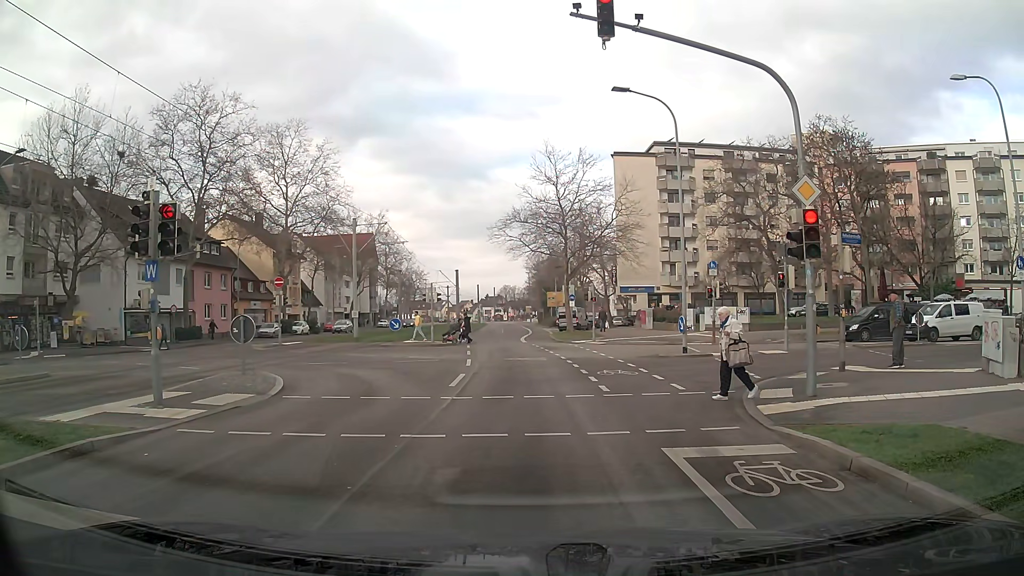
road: tertiary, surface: asphalt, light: Day
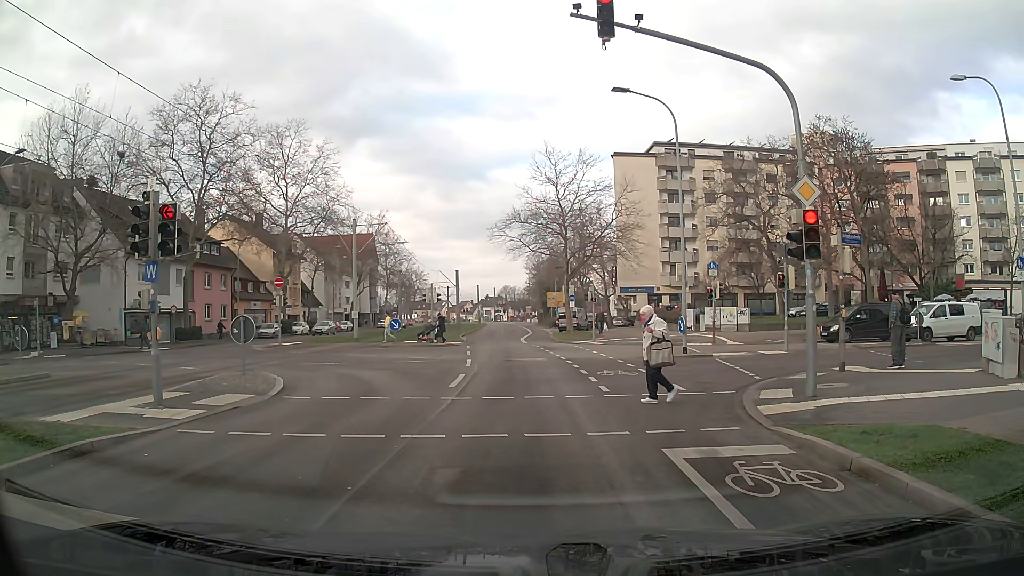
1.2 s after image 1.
(0.0, 0.0) m; 0°
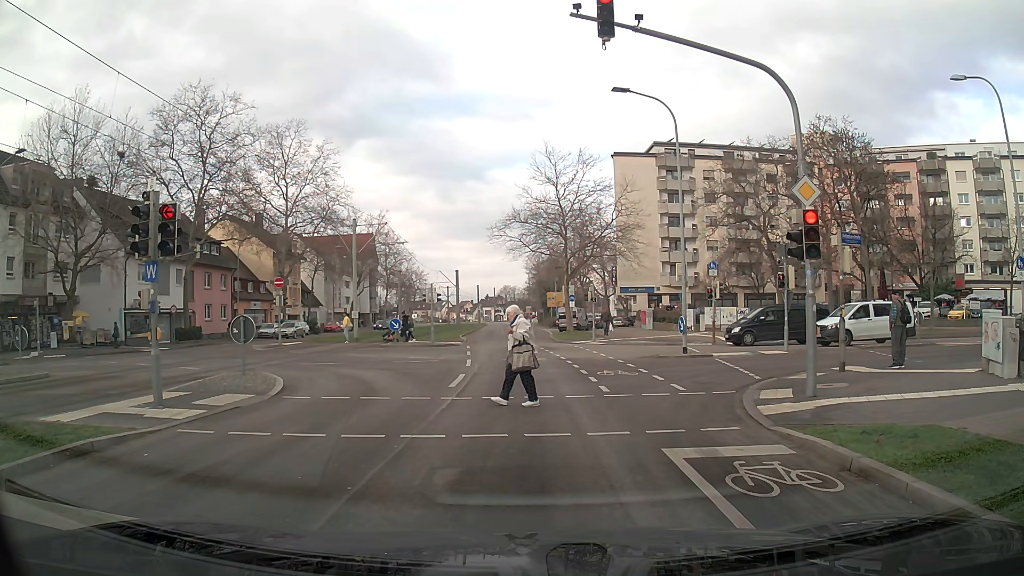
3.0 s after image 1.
(0.0, 0.0) m; 0°
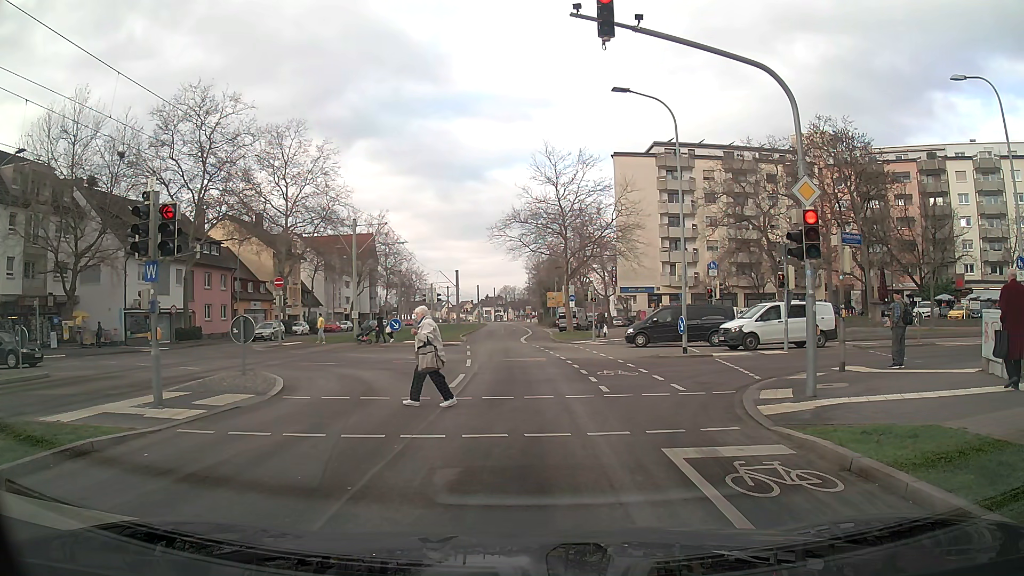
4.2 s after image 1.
(0.0, 0.0) m; 0°
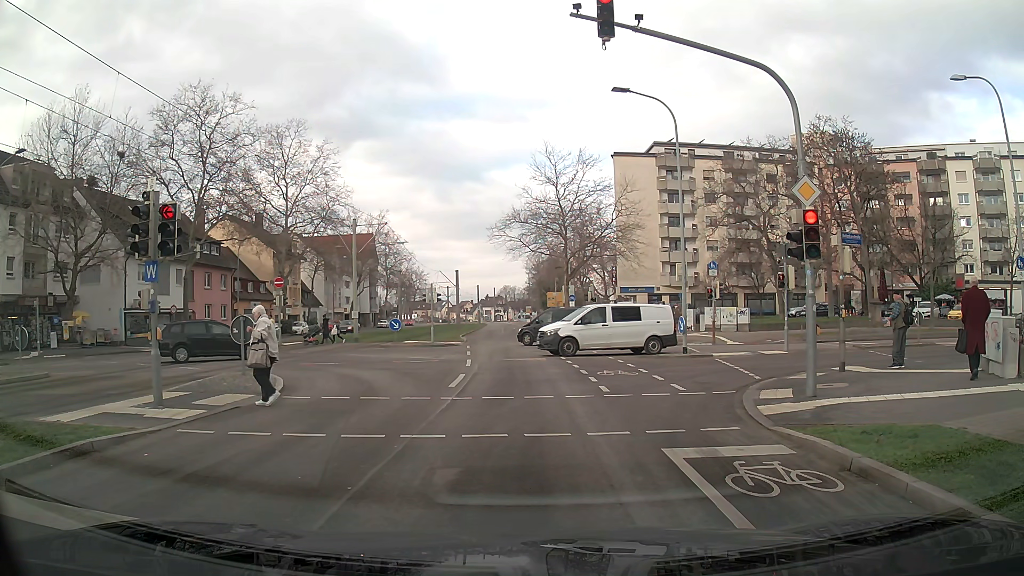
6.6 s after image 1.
(0.0, 0.0) m; 0°
